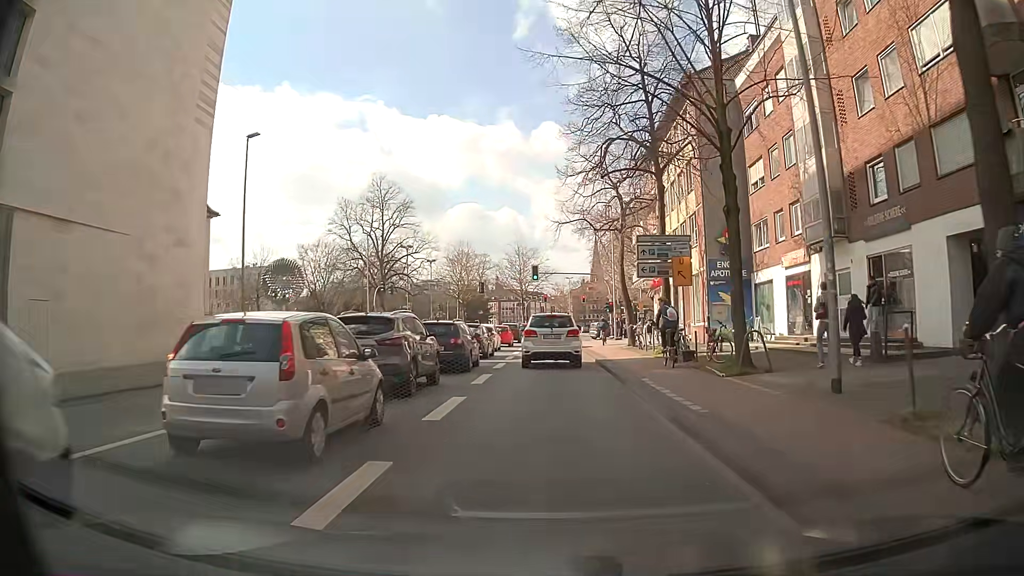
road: secondary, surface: asphalt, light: Day
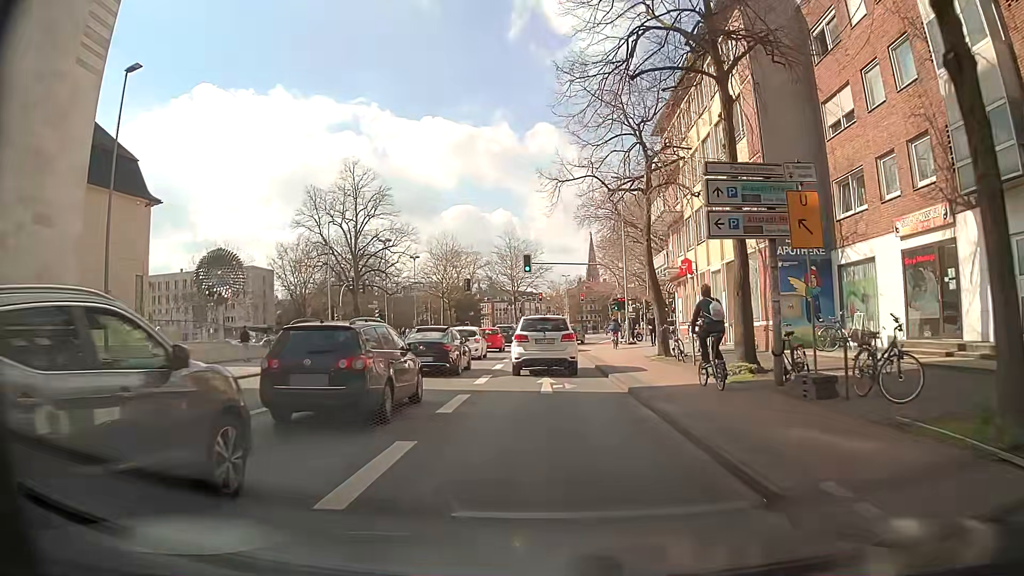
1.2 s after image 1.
(+0.1, +10.2) m; 0°
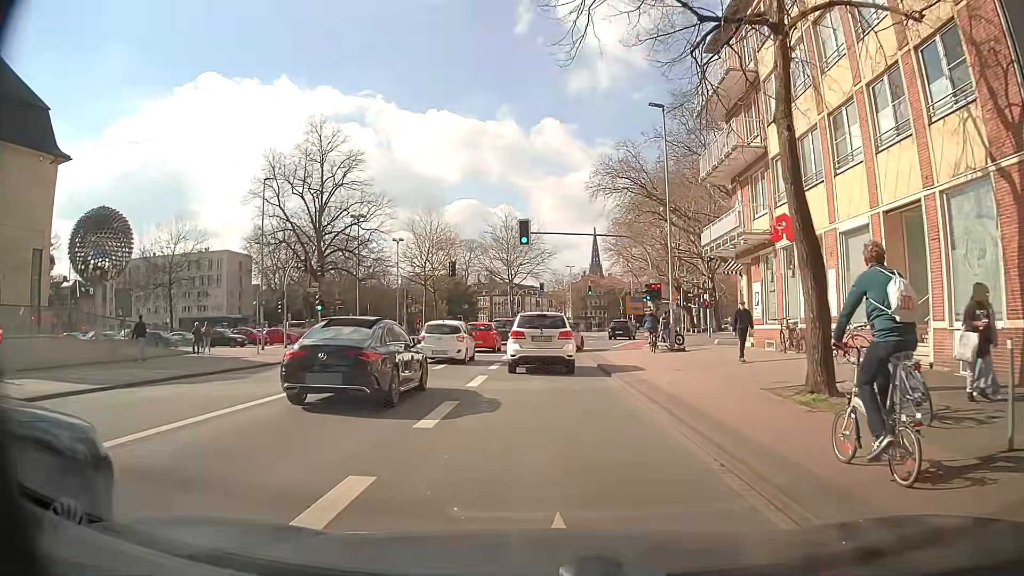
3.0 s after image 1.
(0.0, +13.8) m; +1°
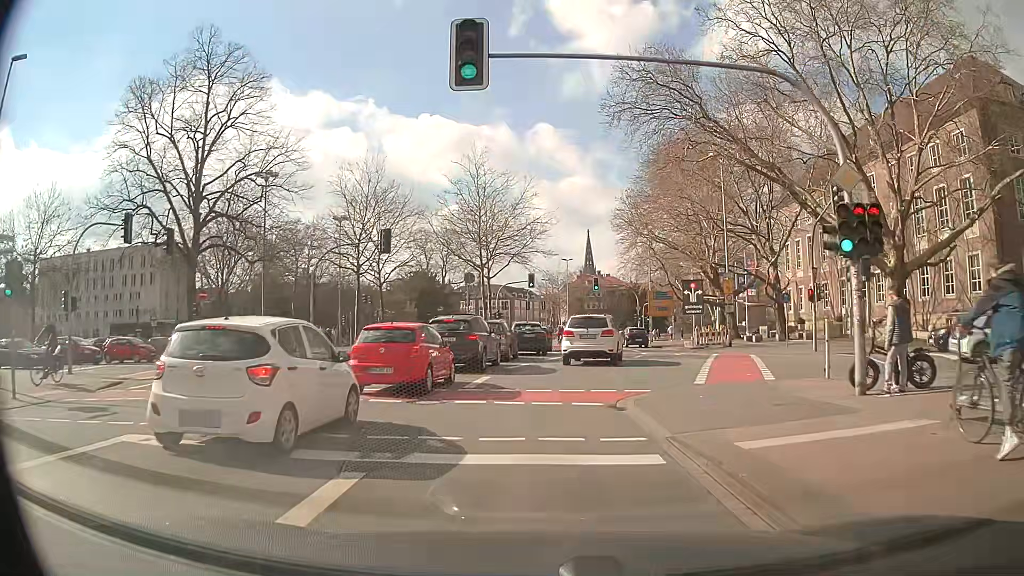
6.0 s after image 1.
(-0.2, +23.5) m; 0°
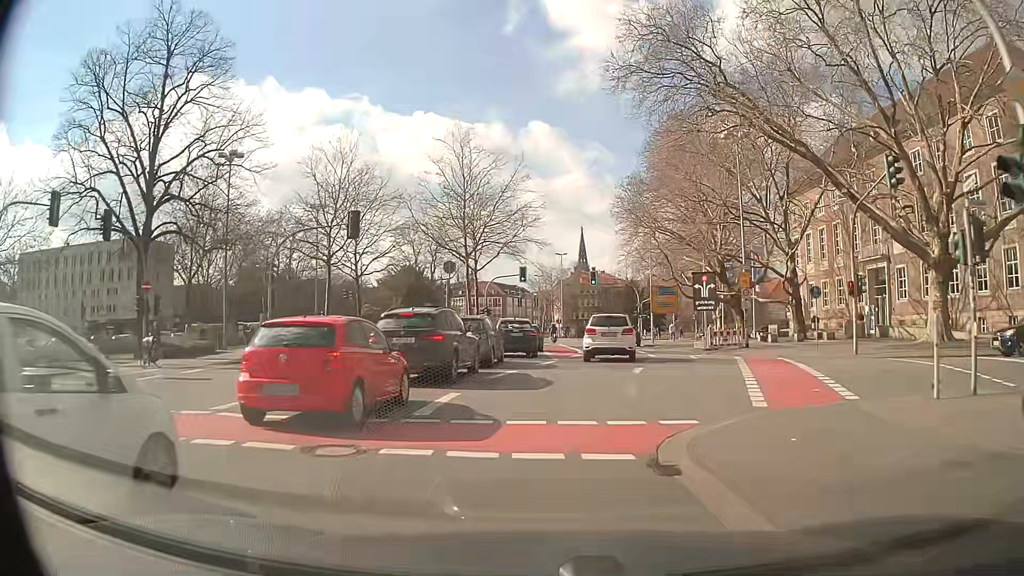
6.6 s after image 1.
(0.0, +5.3) m; +1°
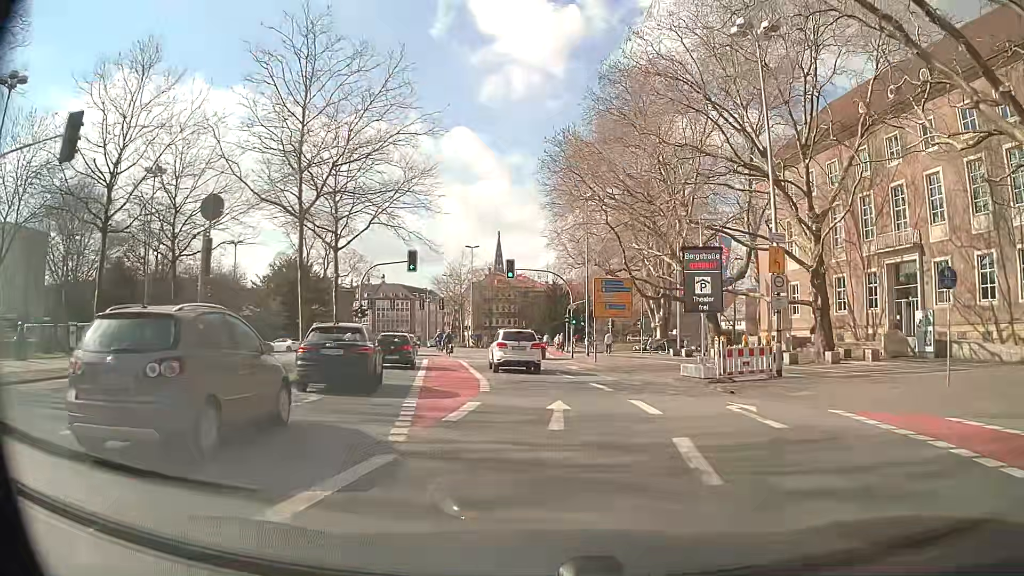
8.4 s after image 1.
(+0.9, +17.3) m; +7°
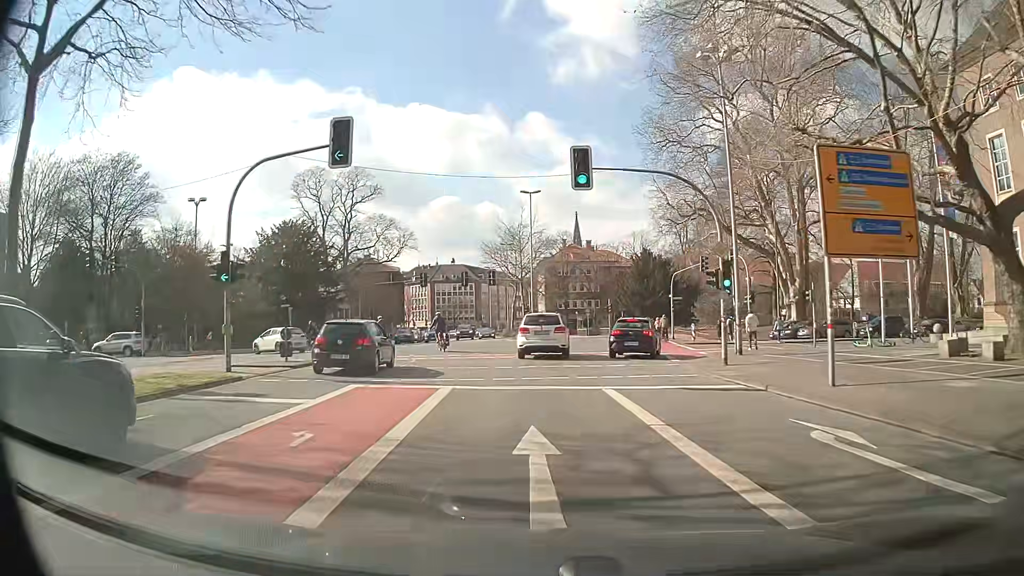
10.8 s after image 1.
(-0.9, +25.8) m; -7°
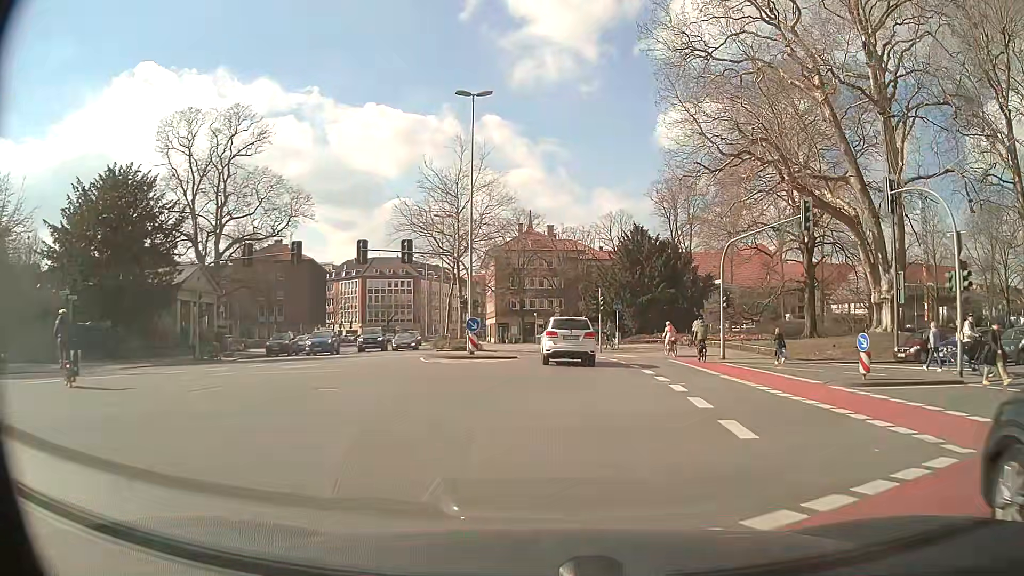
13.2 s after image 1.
(+0.1, +25.5) m; +4°
(0, +10) (+1, +20) (+1, +30) (-1, +40) (-3, +50) (-5, +59) (-7, +69) (-9, +79) (-12, +89) (-13, +98) m
